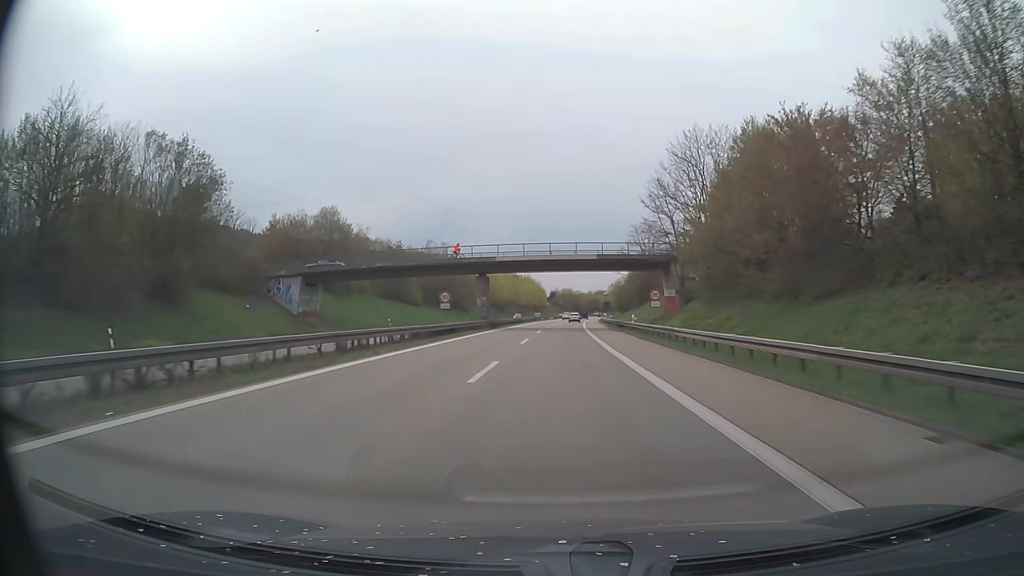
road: trunk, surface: asphalt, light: Day
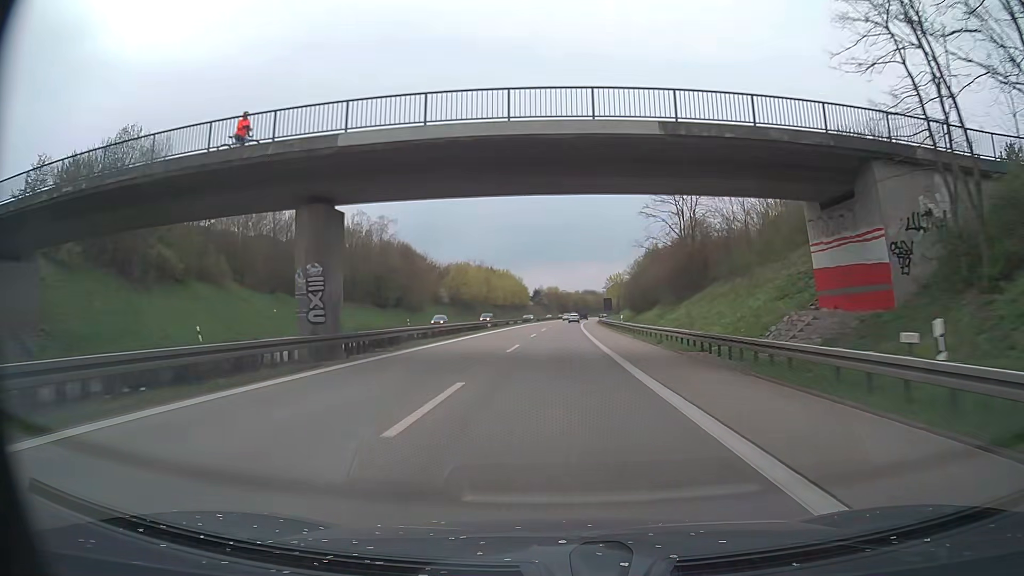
(+0.5, +40.1) m; +1°
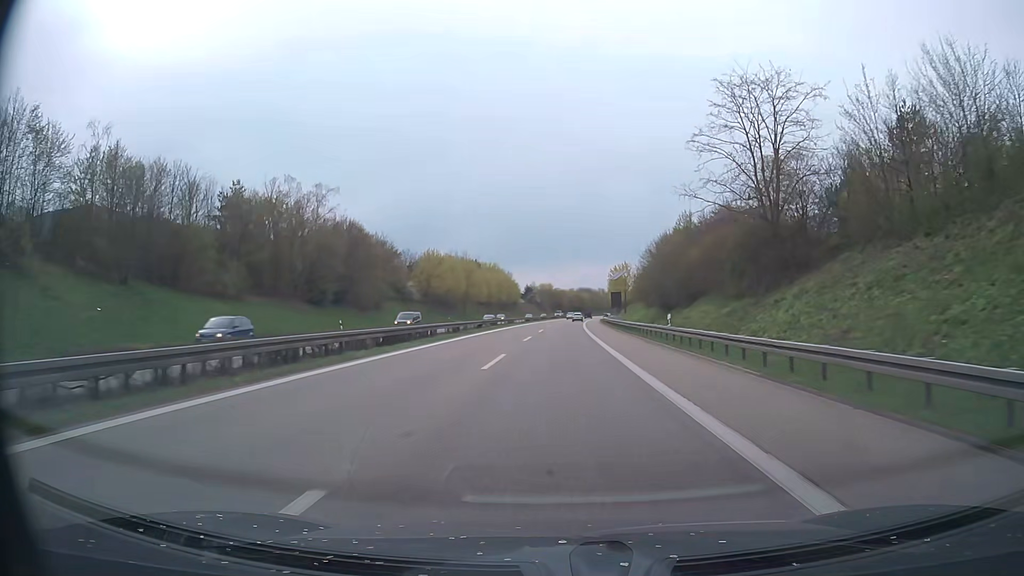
(+0.2, +25.4) m; +1°
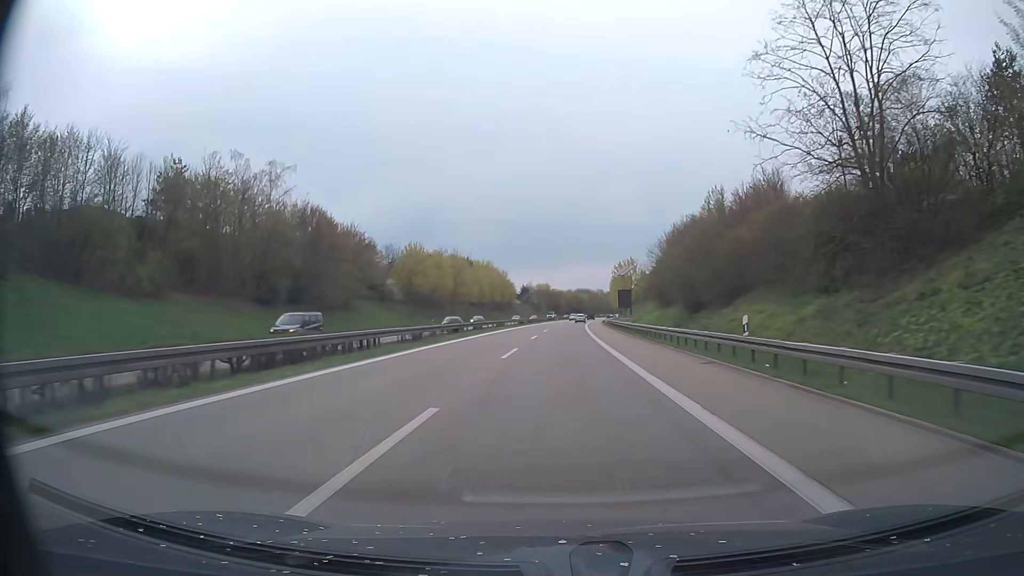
(0.0, +12.7) m; 0°
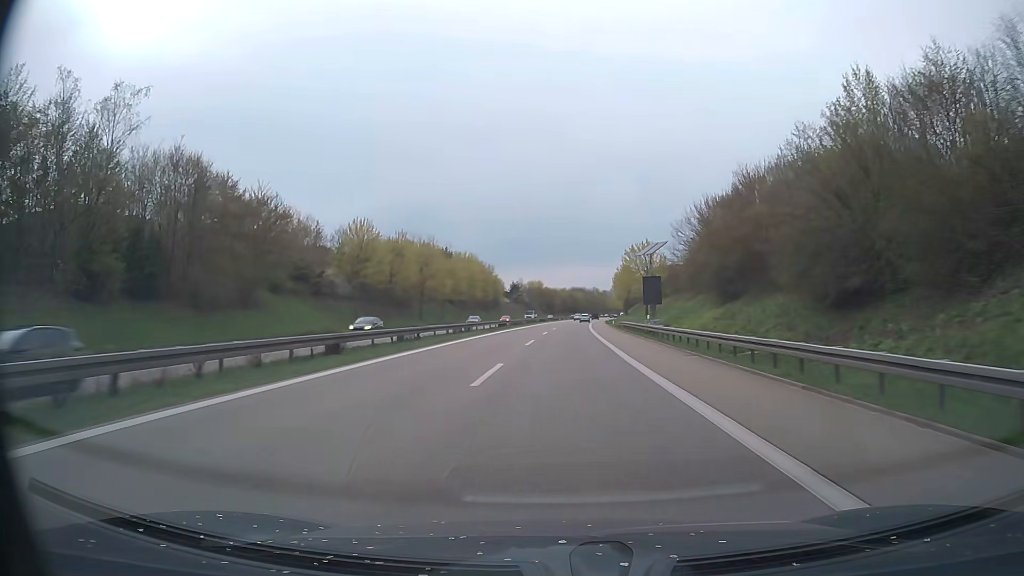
(0.0, +25.5) m; 0°
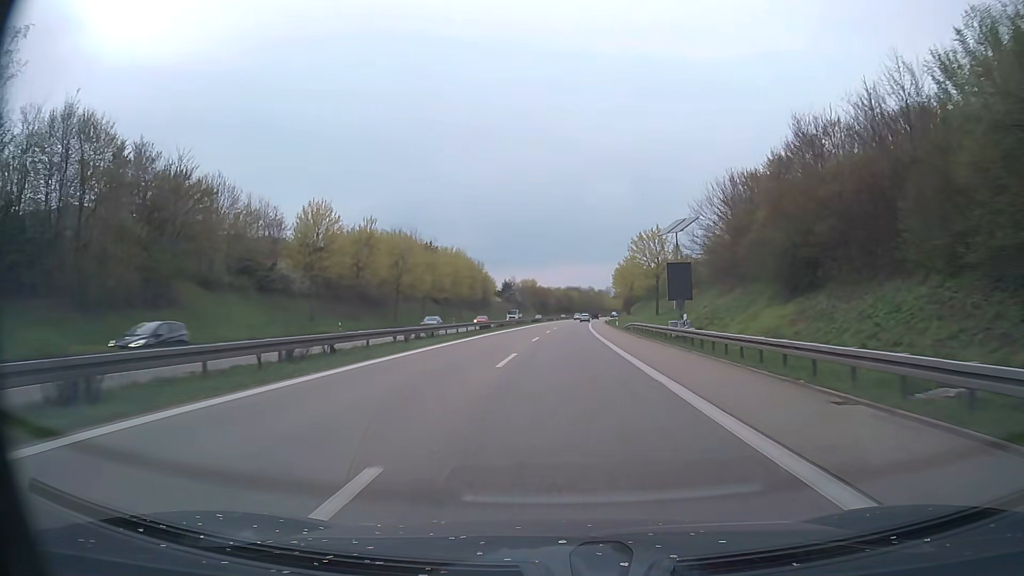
(0.0, +12.8) m; +1°
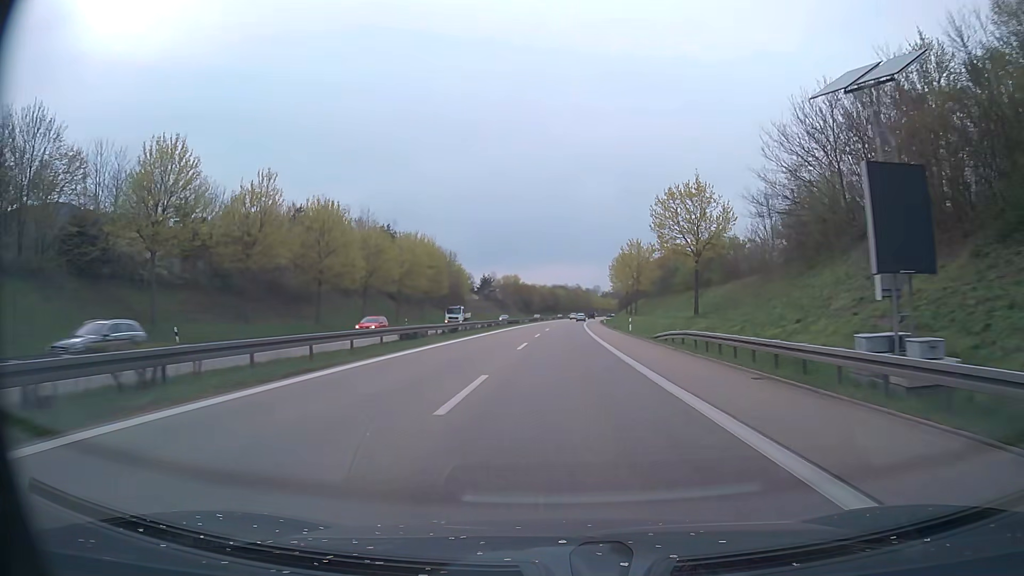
(+0.2, +25.5) m; +1°
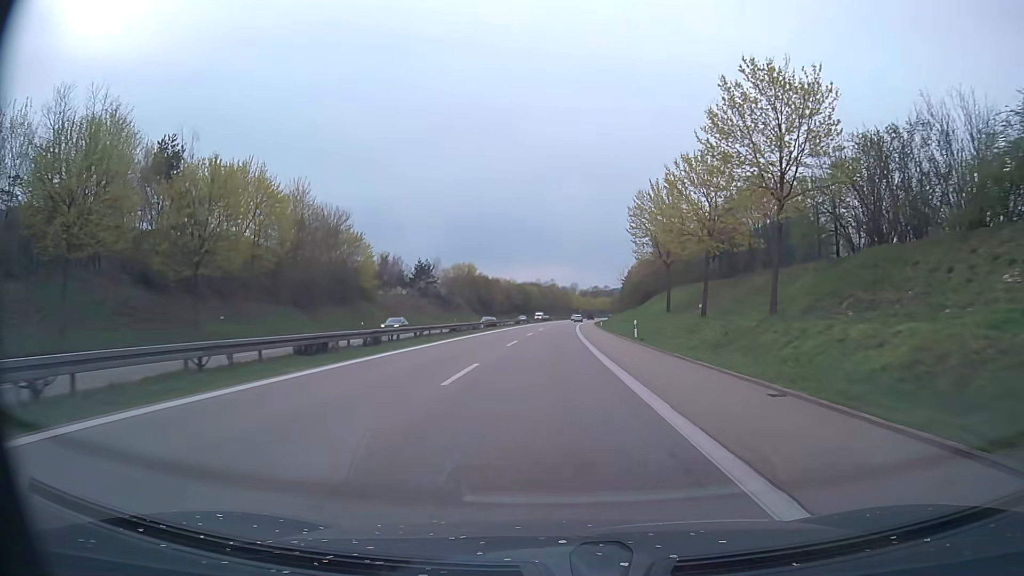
(+1.6, +63.3) m; +2°
(0, +10) (0, +20) (0, +30) (0, +40) (0, +50) (+1, +60) (+1, +70) (+1, +80) (+1, +90) (+2, +100) m
